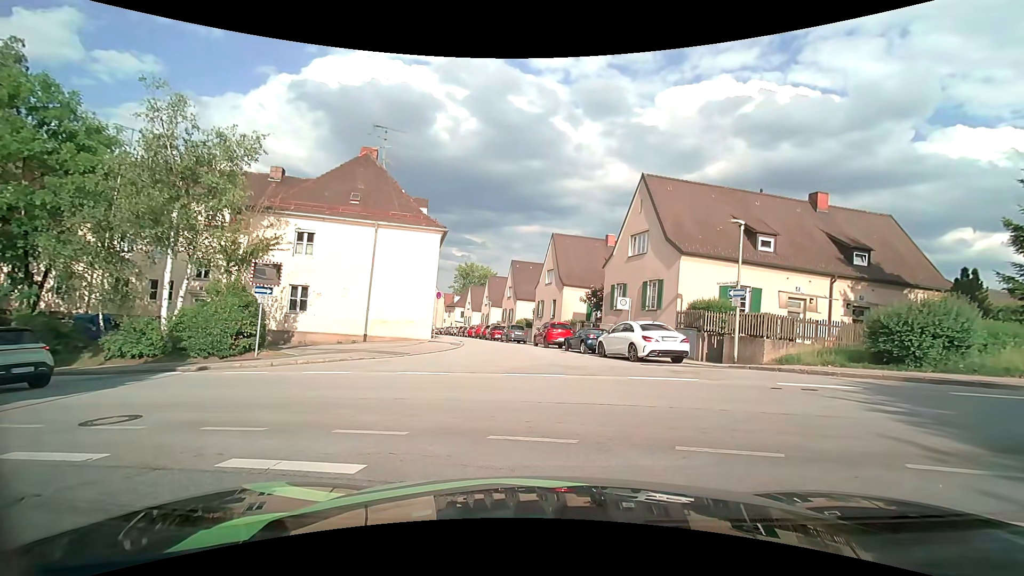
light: Day
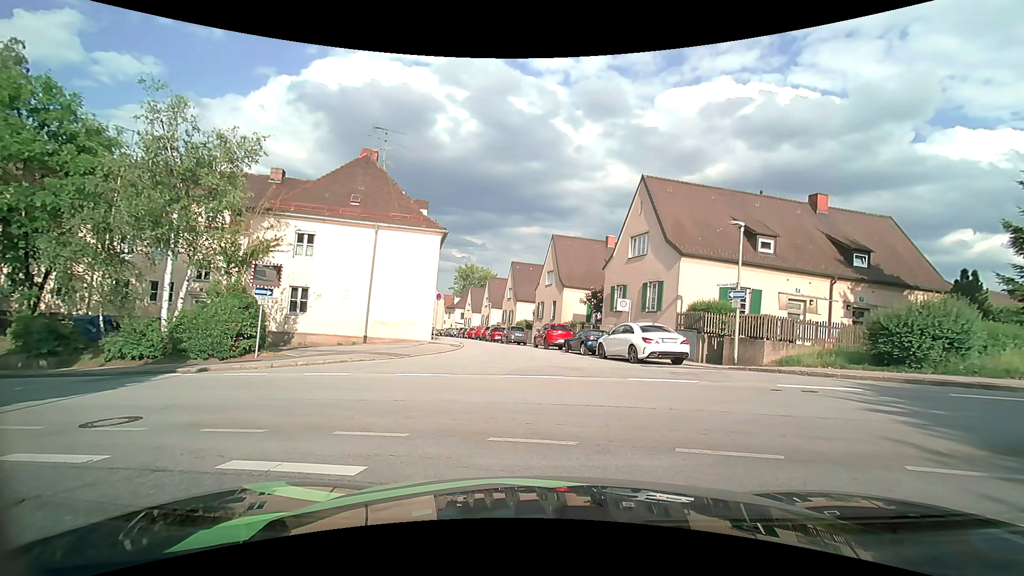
(0.0, +0.1) m; 0°
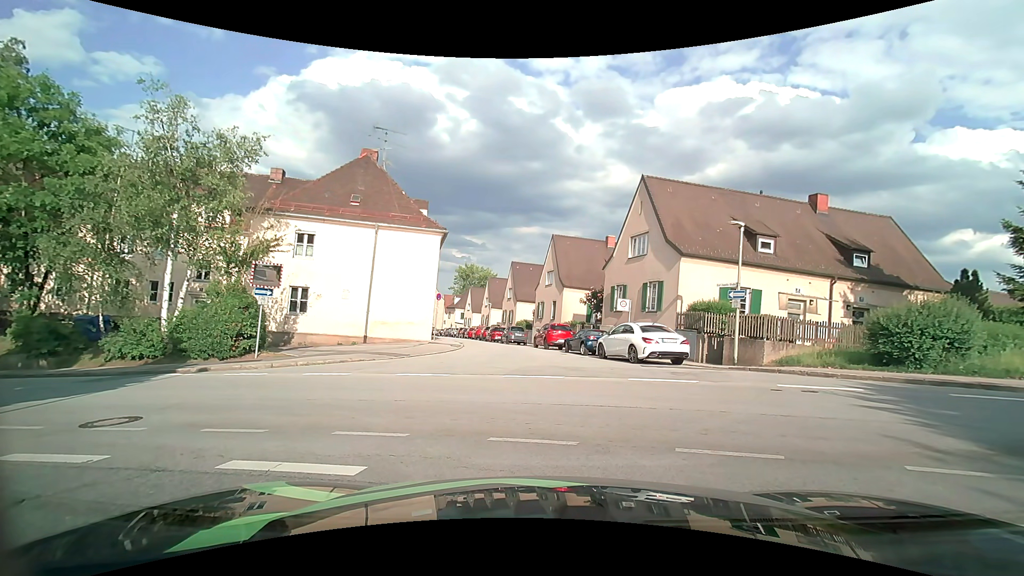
(0.0, 0.0) m; 0°
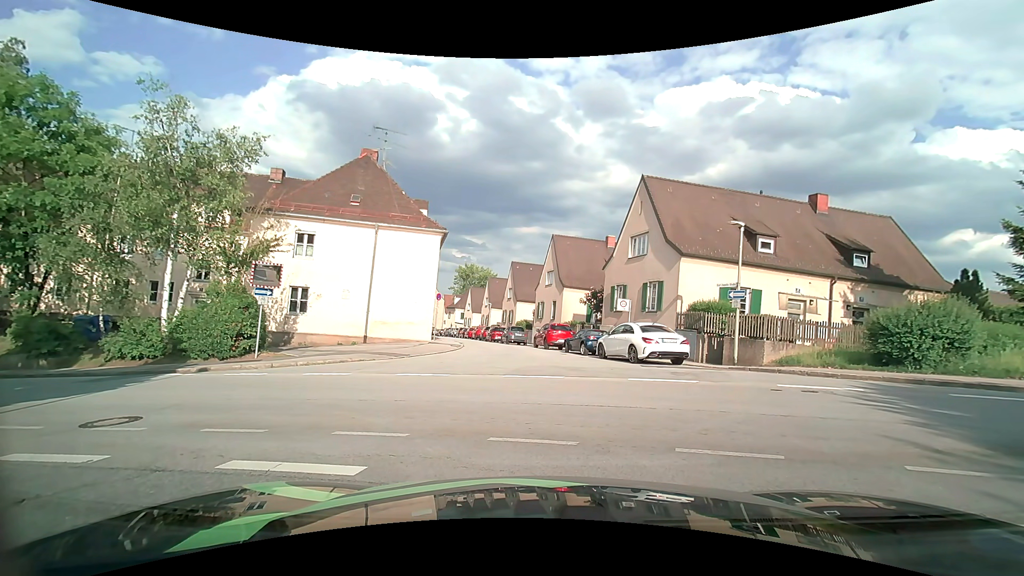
(0.0, 0.0) m; 0°
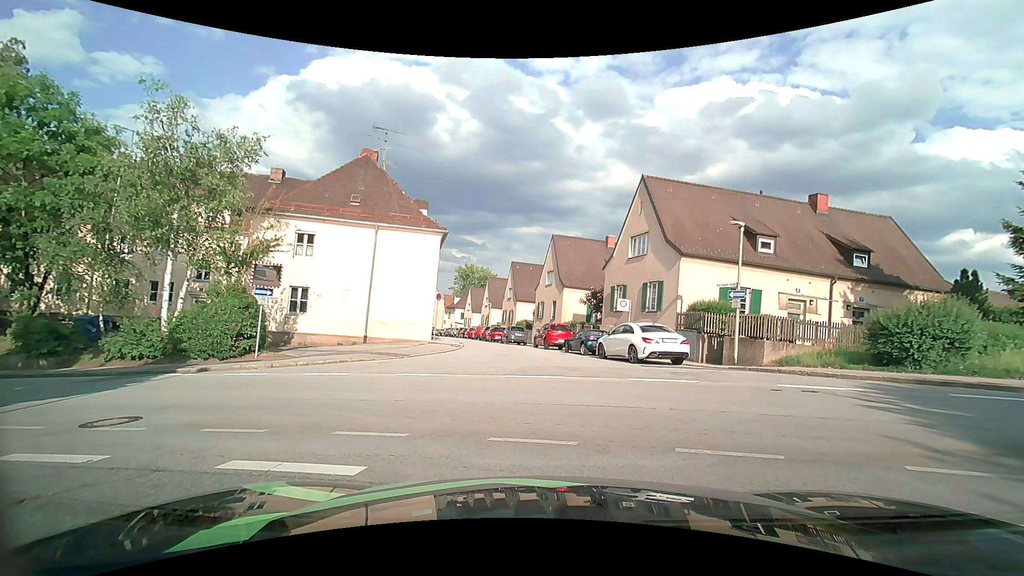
(0.0, 0.0) m; 0°
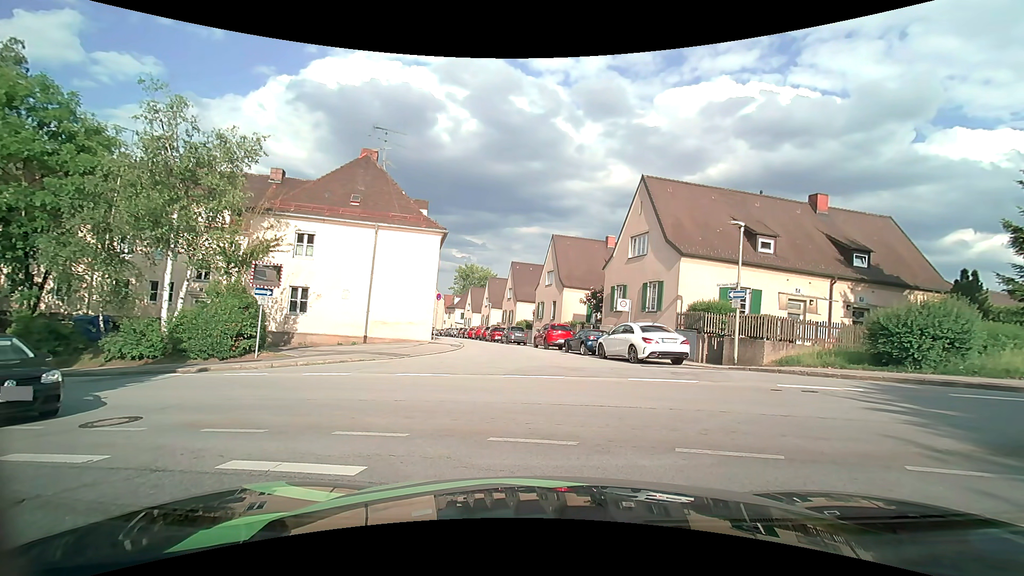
(0.0, 0.0) m; 0°
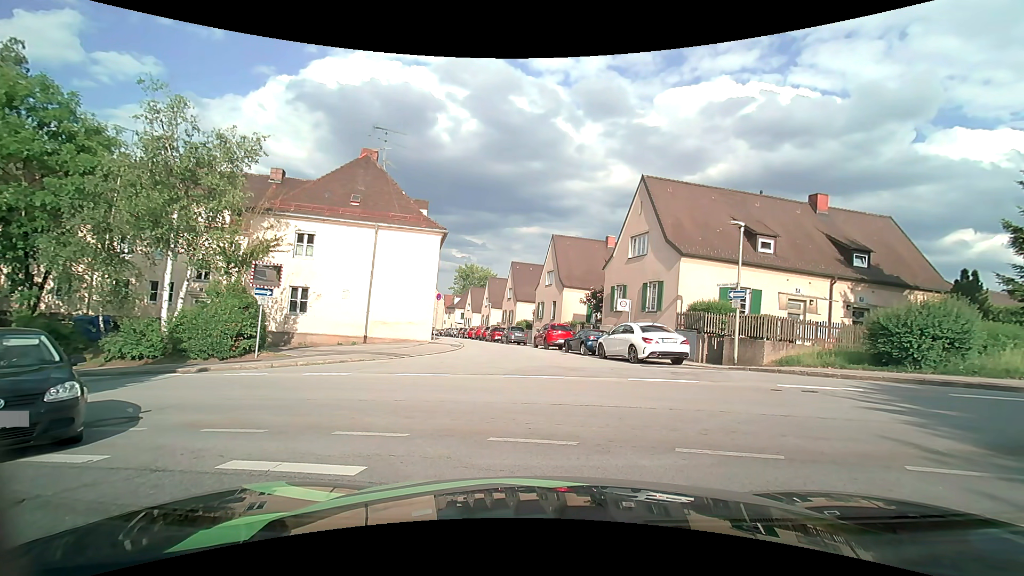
(0.0, 0.0) m; 0°
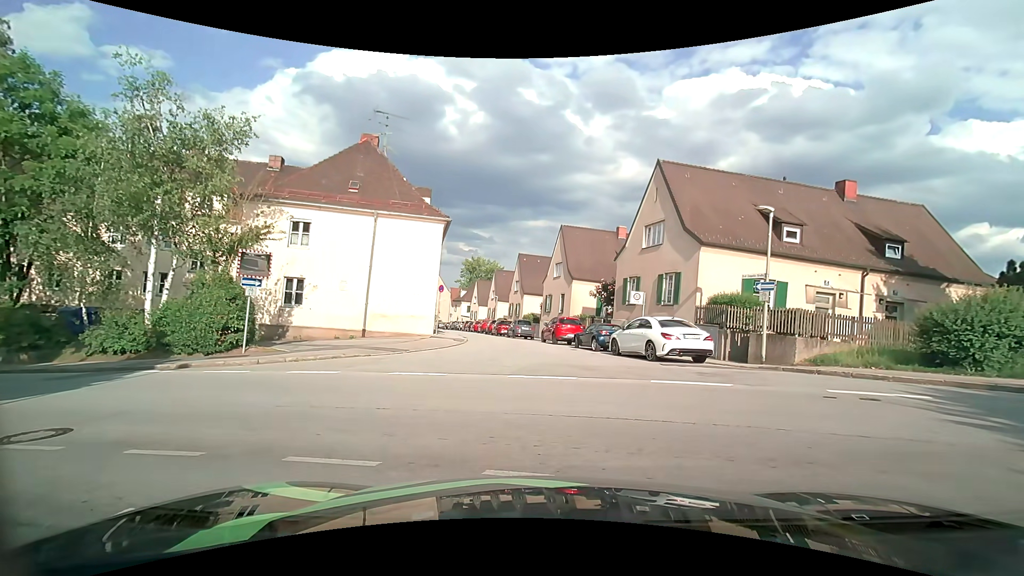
(0.0, +1.4) m; 0°
(-3, +9) (-12, +13) (-22, +16) (-31, +19) (-41, +22) (-51, +24) (-60, +27) (-70, +30) (-77, +36) (-78, +46) m
